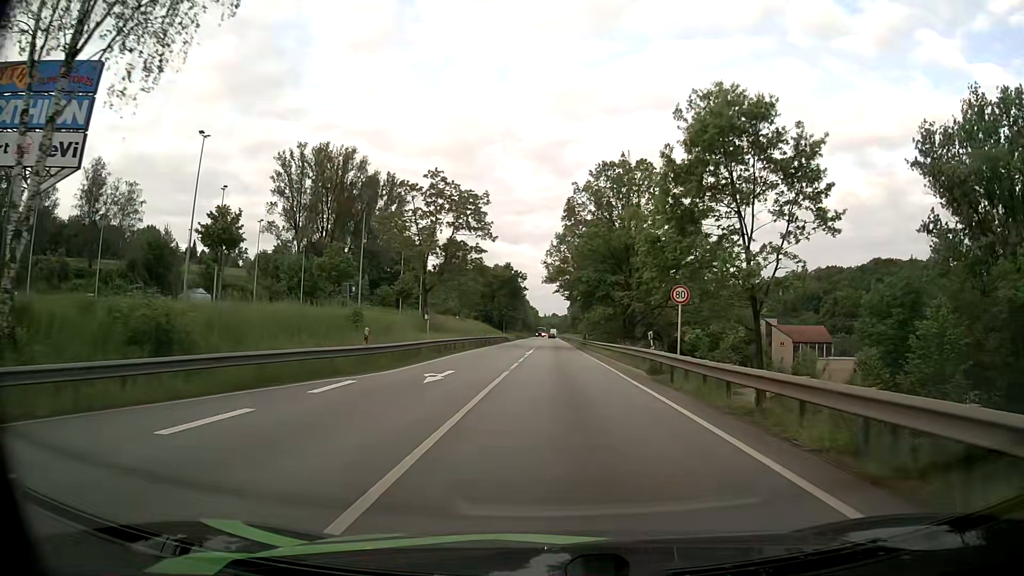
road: primary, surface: asphalt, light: Day
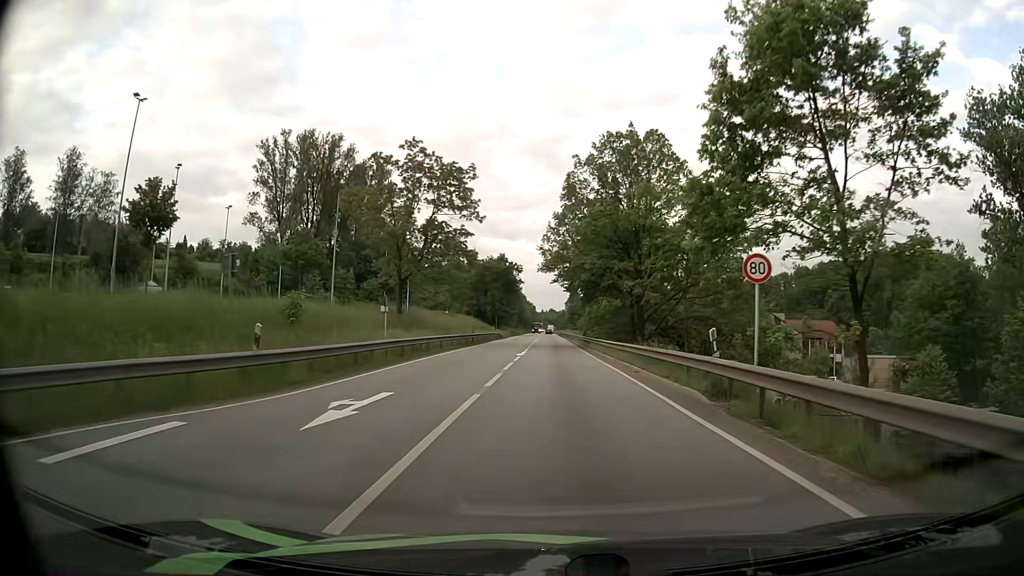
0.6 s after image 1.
(0.0, +8.4) m; 0°
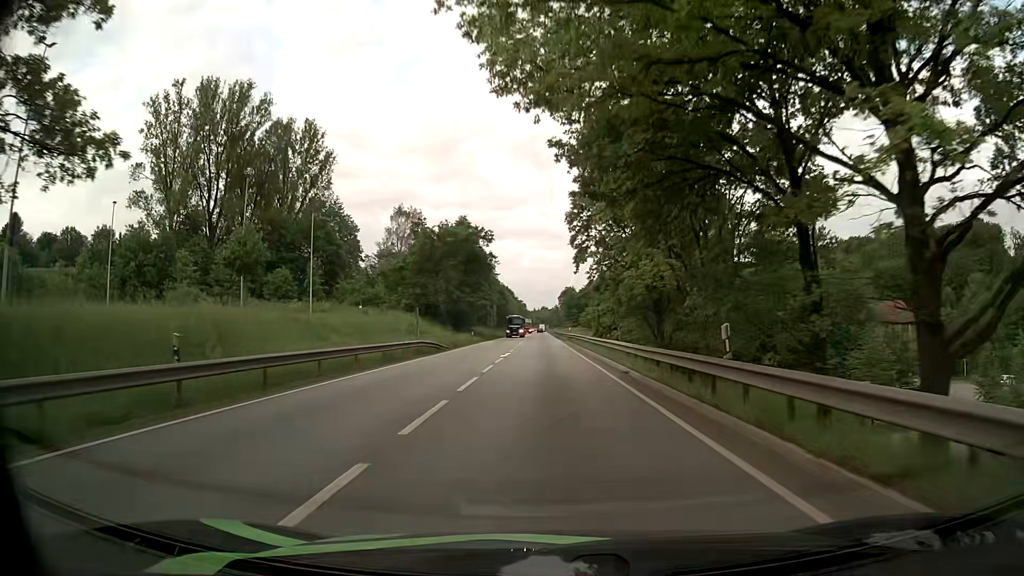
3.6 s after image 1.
(+0.8, +42.8) m; +1°
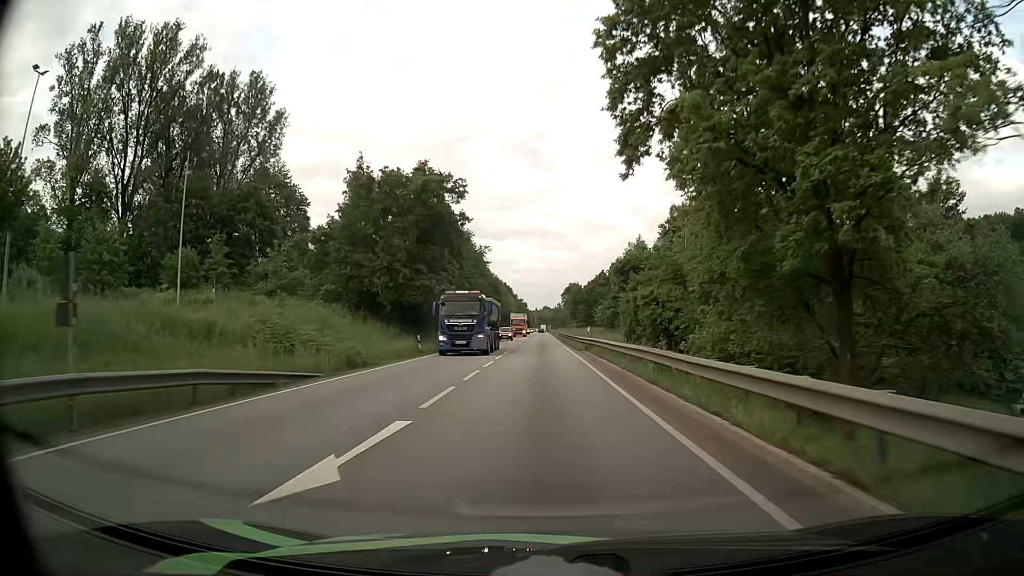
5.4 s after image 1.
(-0.1, +27.3) m; 0°
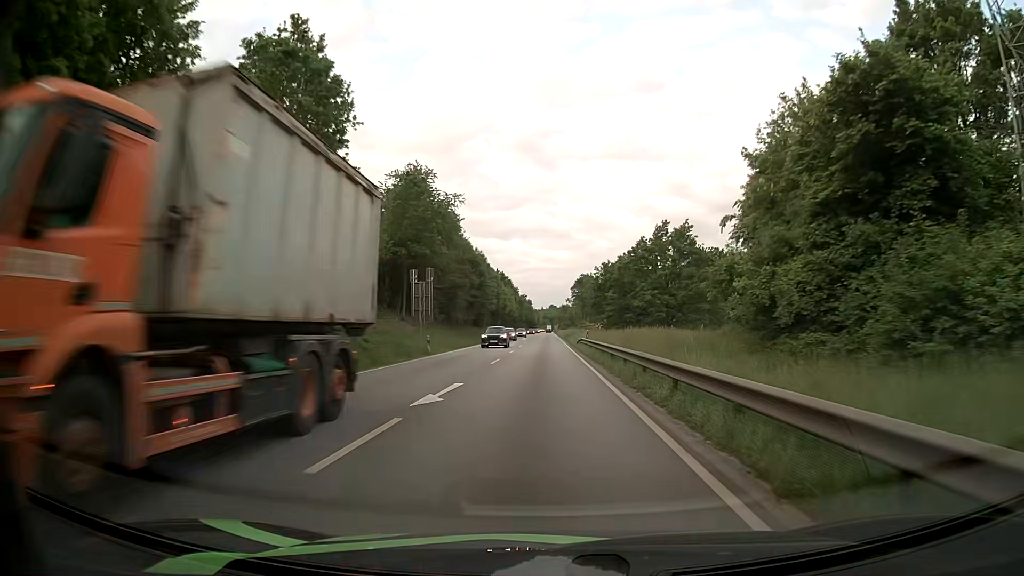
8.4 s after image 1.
(-0.3, +47.8) m; -1°
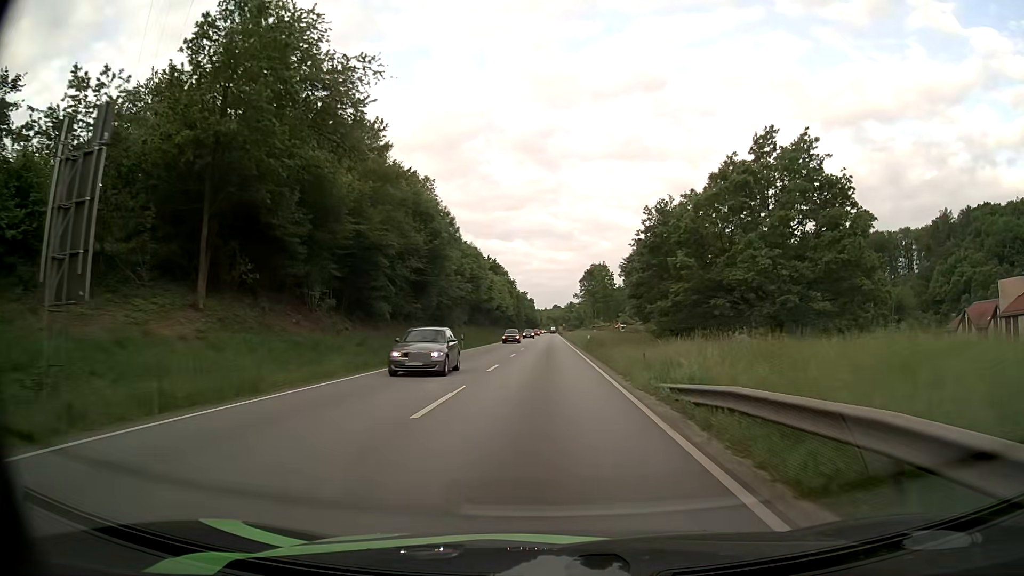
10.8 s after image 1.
(-0.1, +40.2) m; 0°
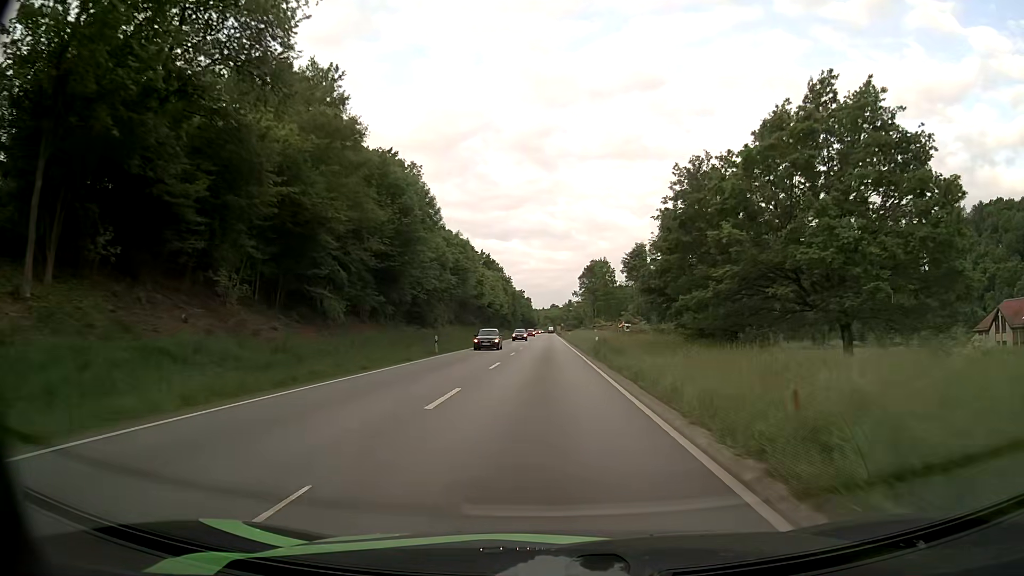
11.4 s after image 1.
(0.0, +10.7) m; 0°
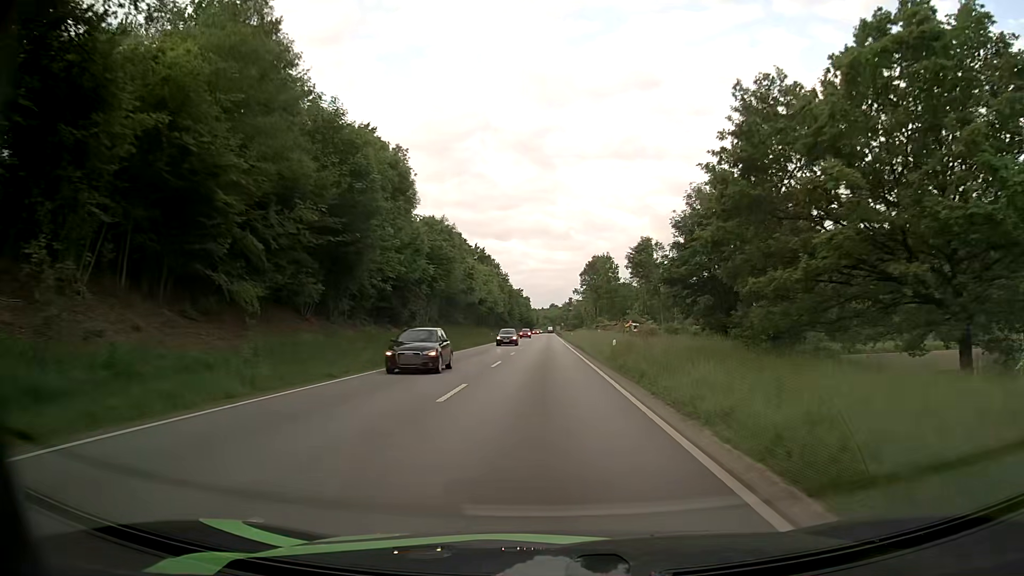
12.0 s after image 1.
(0.0, +10.9) m; 0°
